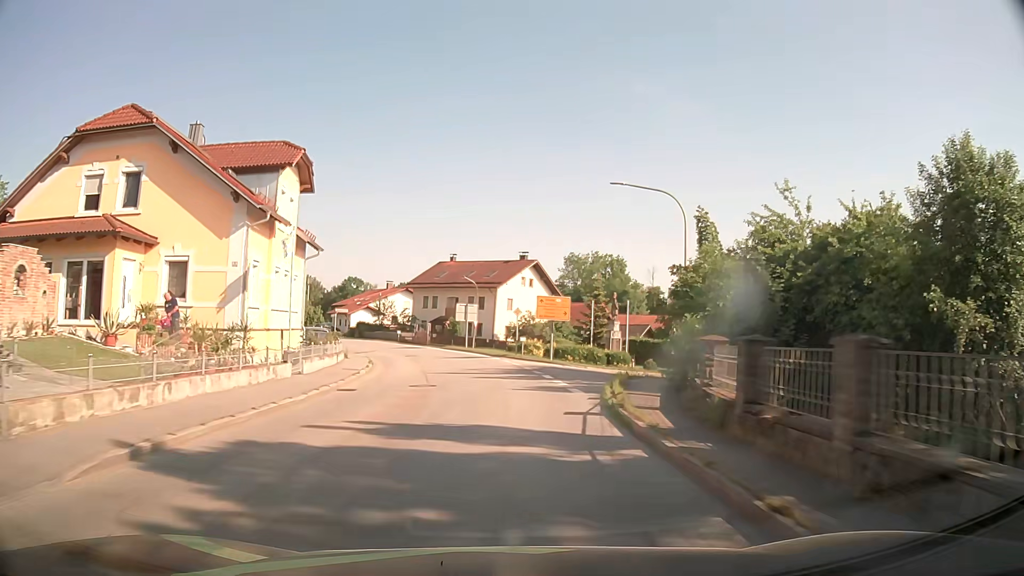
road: secondary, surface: asphalt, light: Day
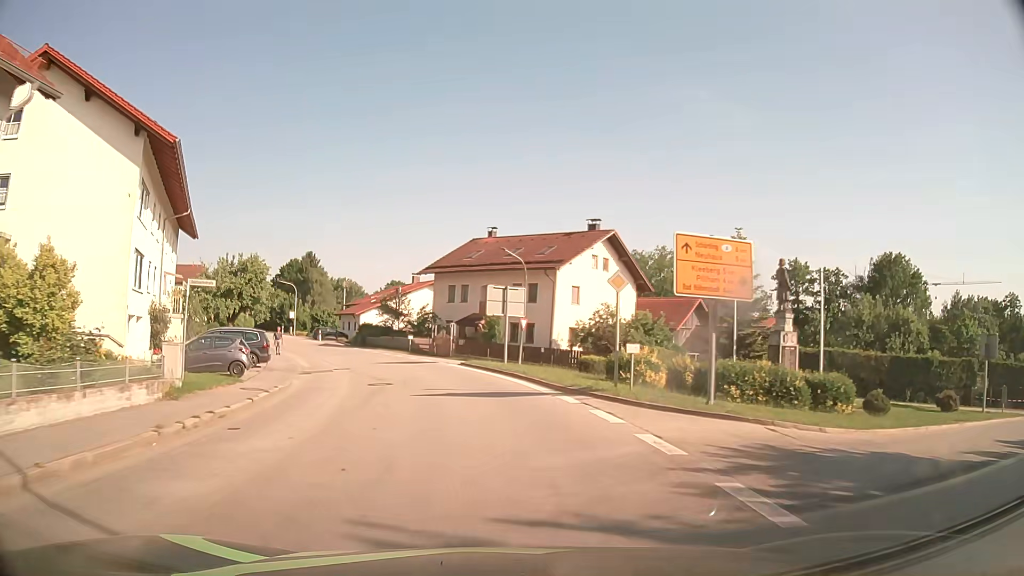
(-0.4, +23.6) m; -4°
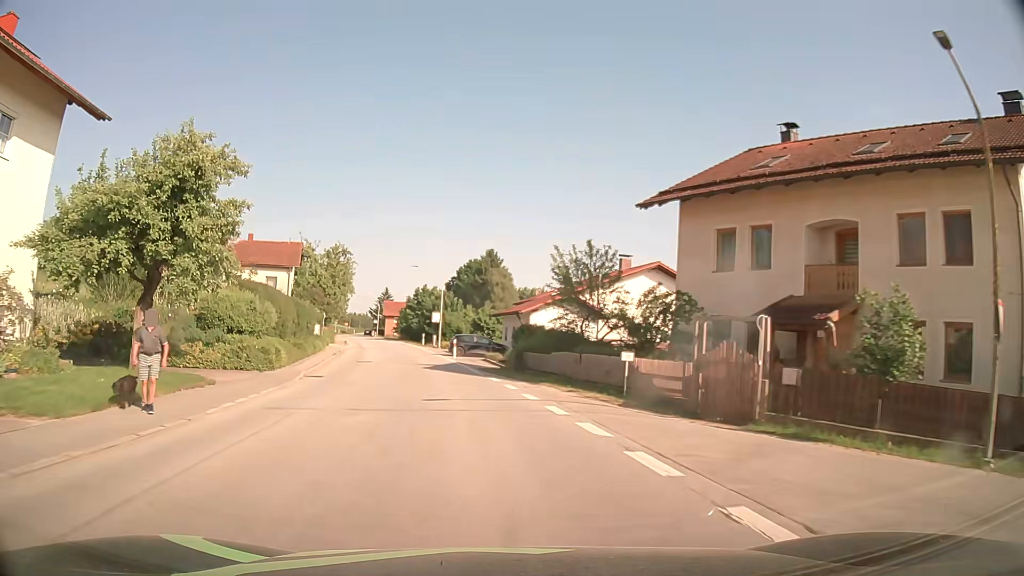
(-4.3, +30.9) m; -17°
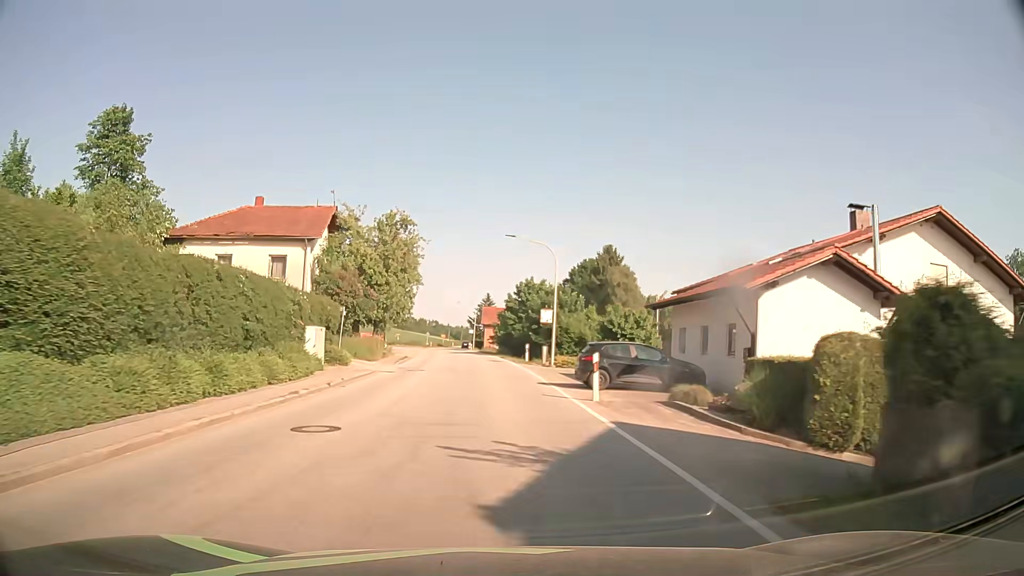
(-2.1, +23.3) m; -10°
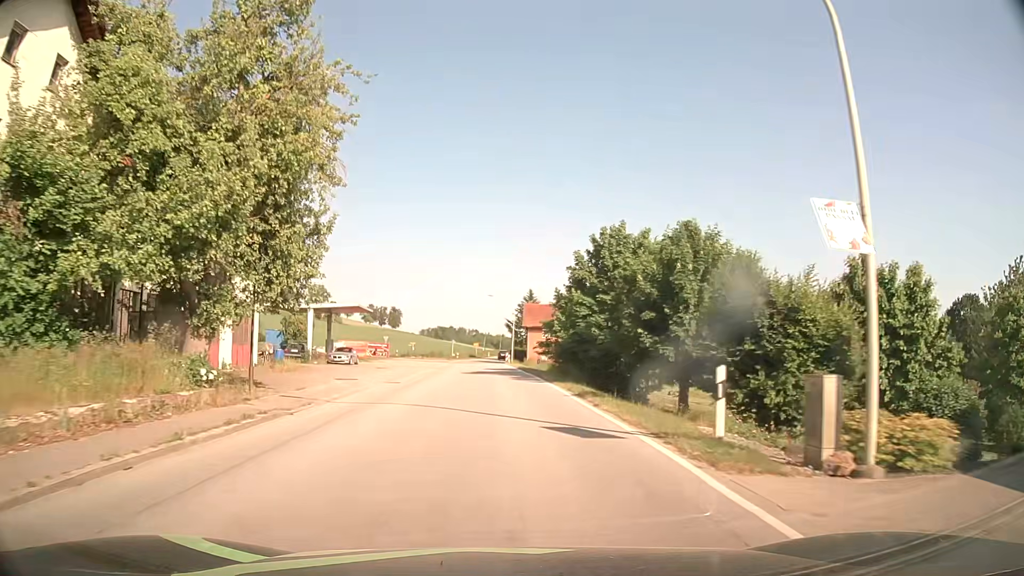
(-1.0, +31.2) m; -3°
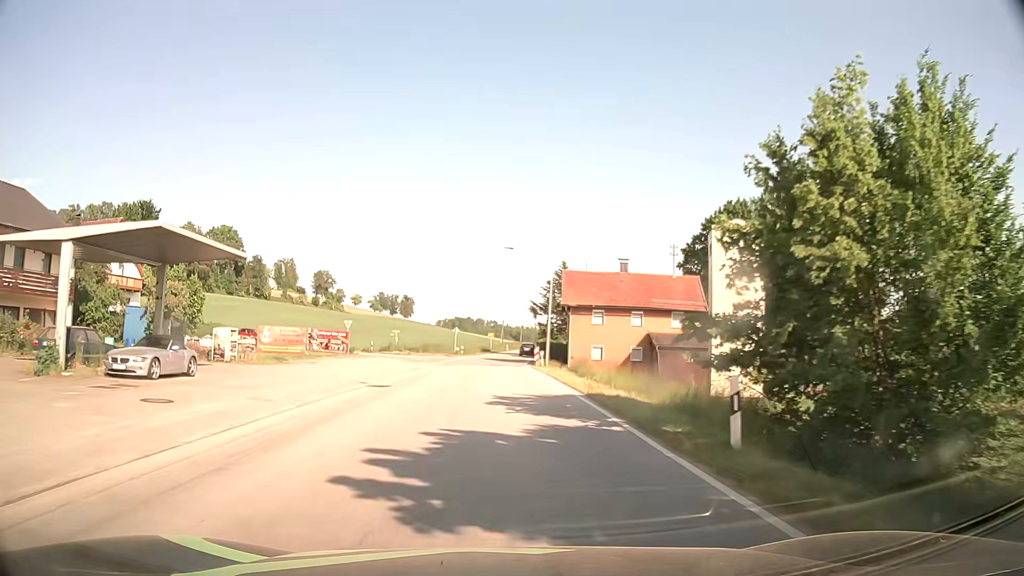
(-0.7, +30.9) m; -2°
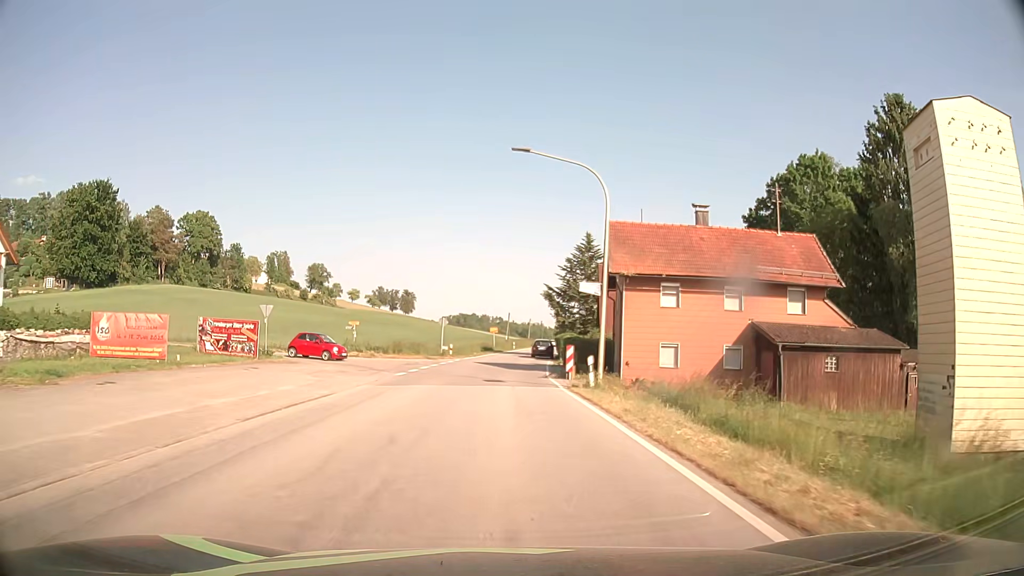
(0.0, +20.9) m; 0°
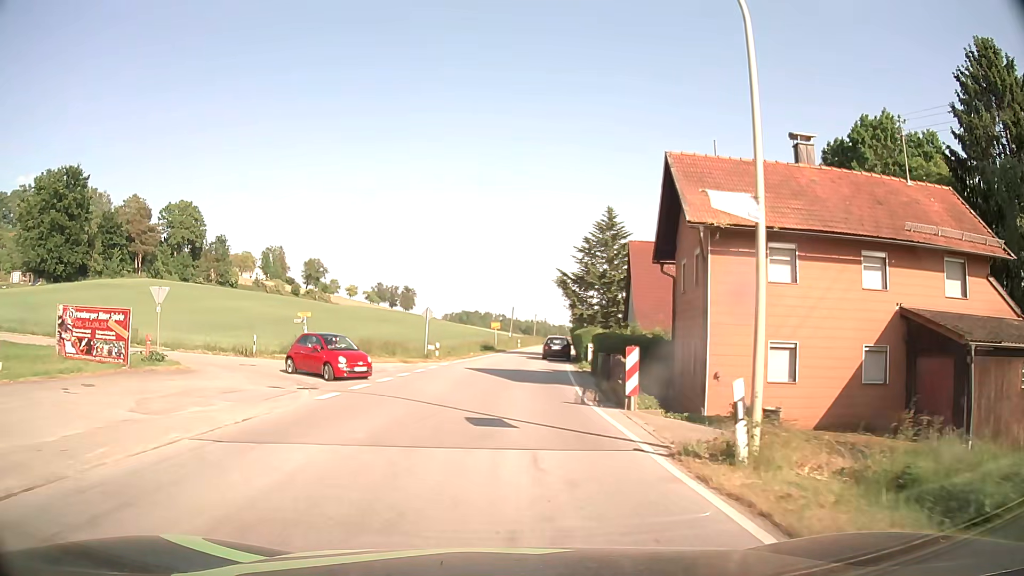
(0.0, +12.2) m; 0°
